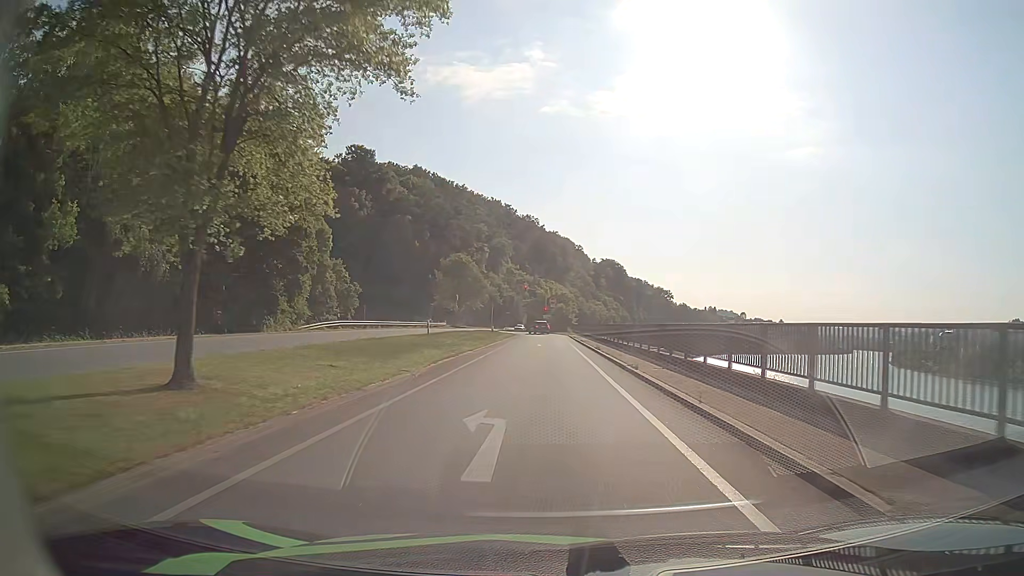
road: primary_link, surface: asphalt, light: Day
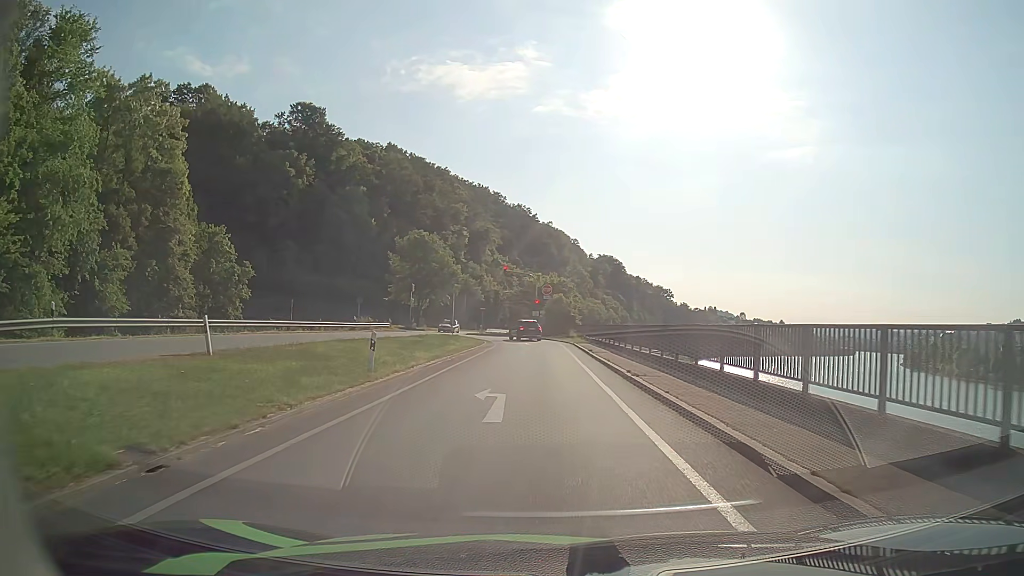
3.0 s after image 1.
(0.0, +31.3) m; +1°
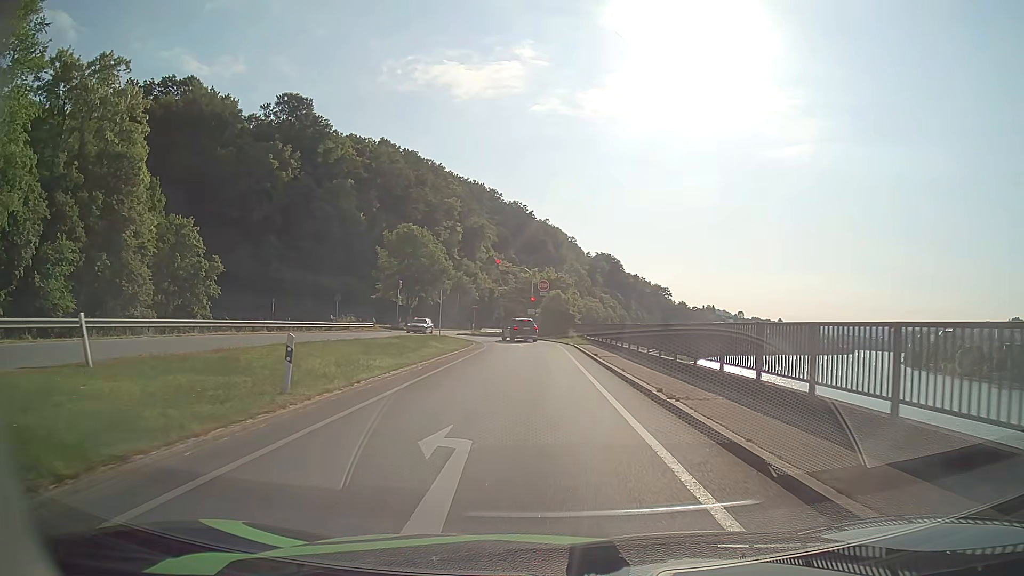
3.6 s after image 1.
(0.0, +5.3) m; 0°
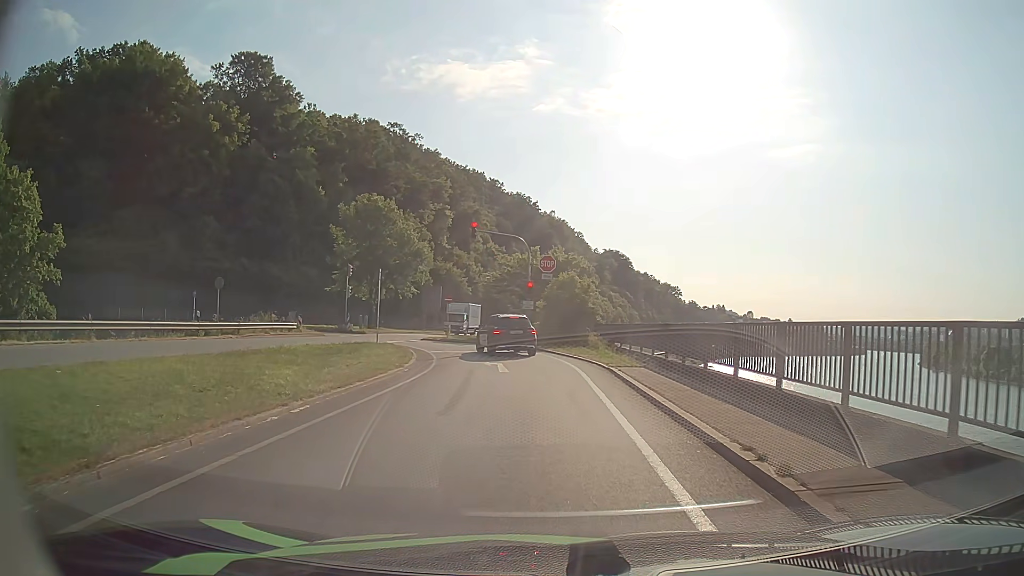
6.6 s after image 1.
(-0.1, +20.3) m; 0°
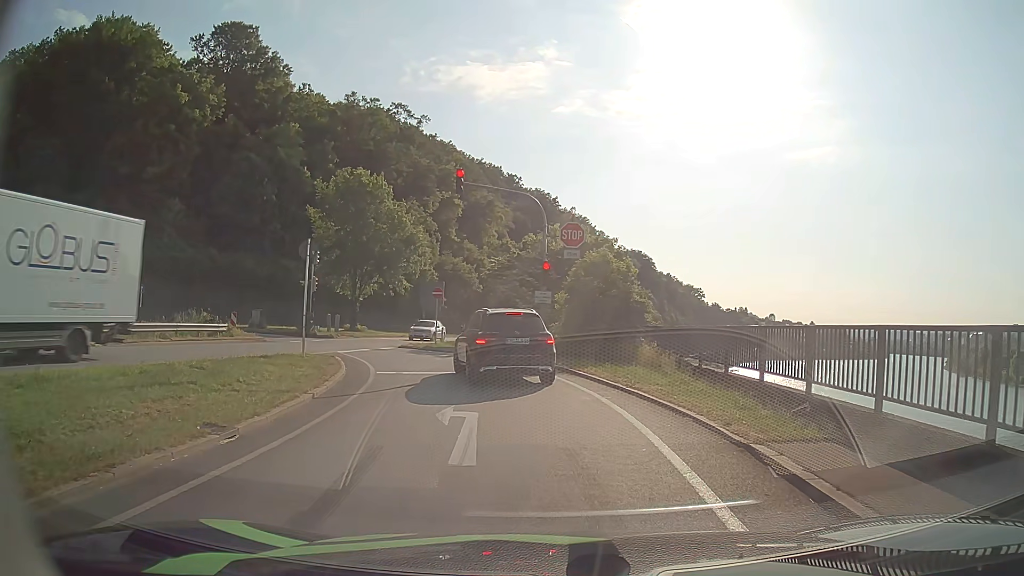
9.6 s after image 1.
(-0.2, +12.0) m; -2°
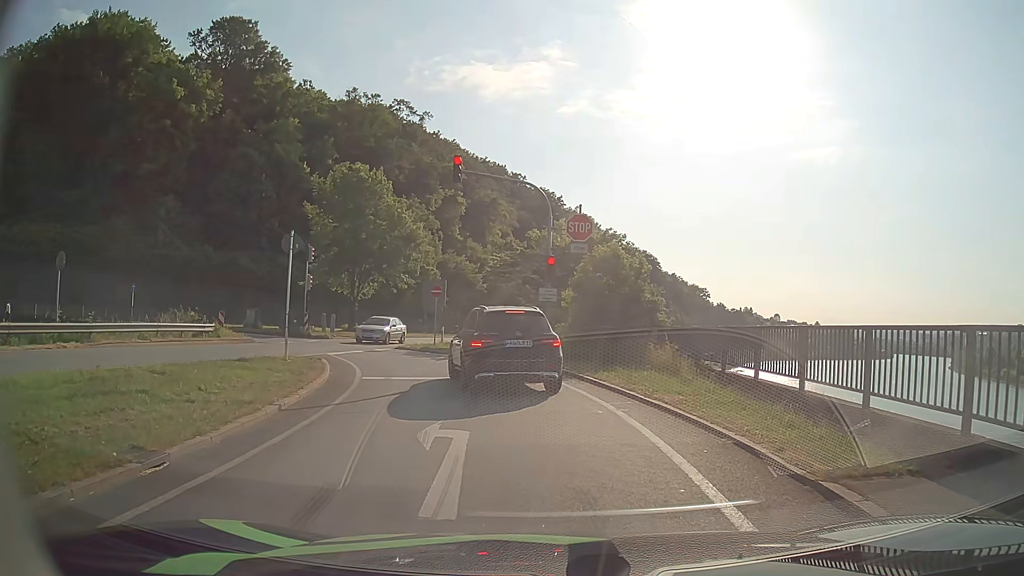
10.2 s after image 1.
(0.0, +1.8) m; 0°
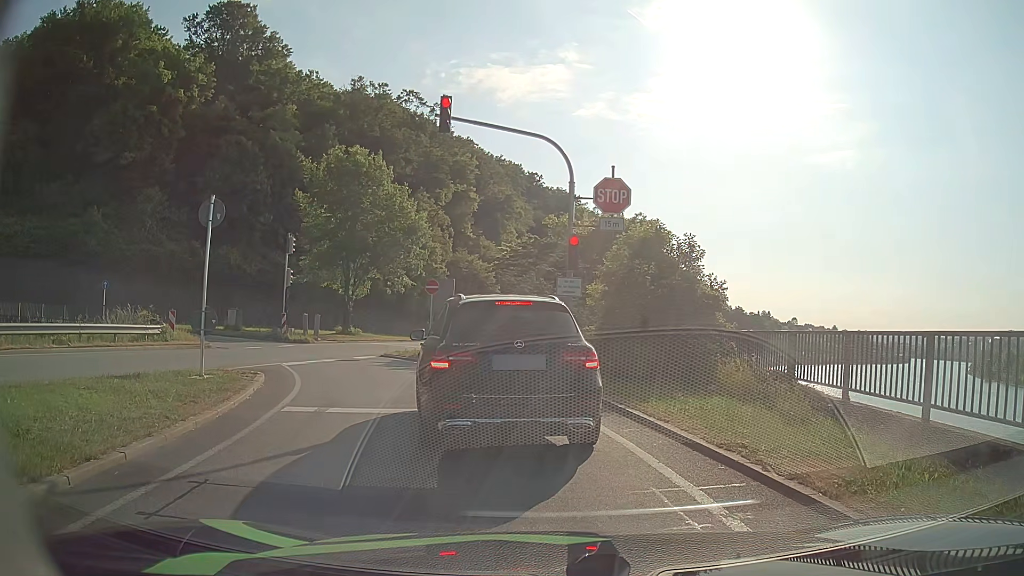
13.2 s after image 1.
(-0.1, +5.5) m; -2°
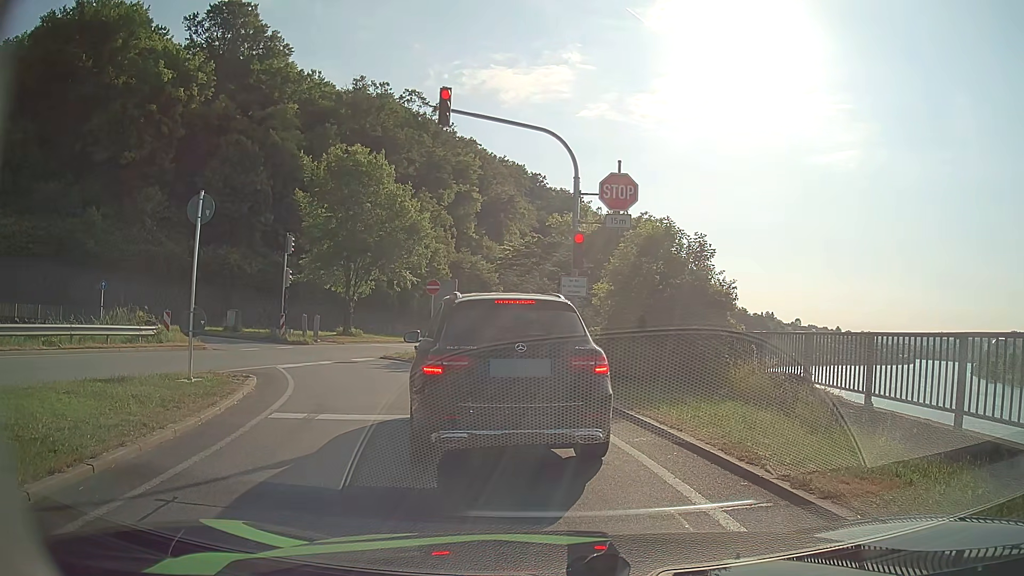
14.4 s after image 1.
(0.0, +0.6) m; 0°
(-1, +10) (-4, +19) (-10, +27) (-18, +33) (-28, +34) (-38, +33) (-47, +30) (-57, +26) (-66, +22) (-75, +19) m
